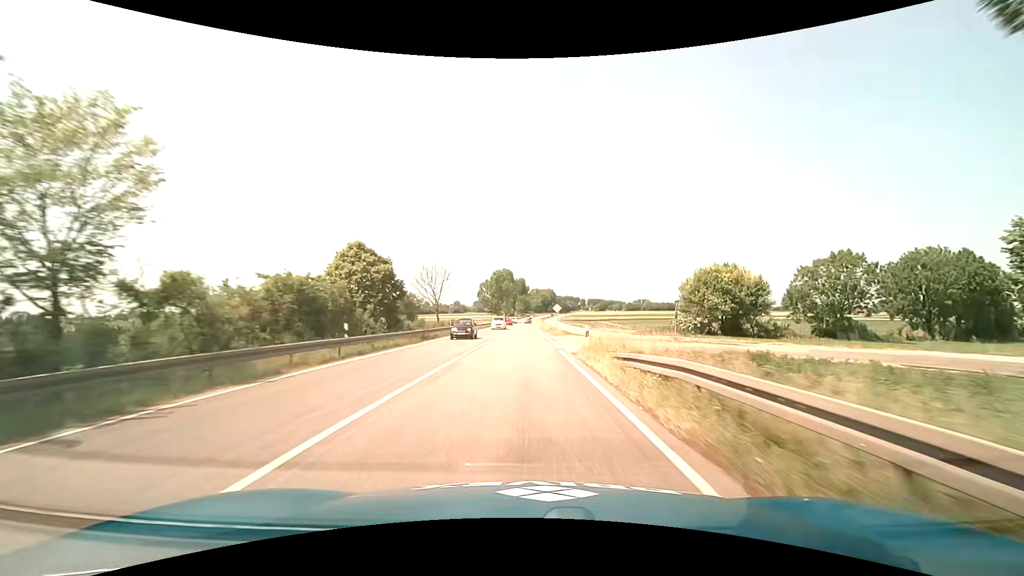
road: primary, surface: asphalt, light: Day
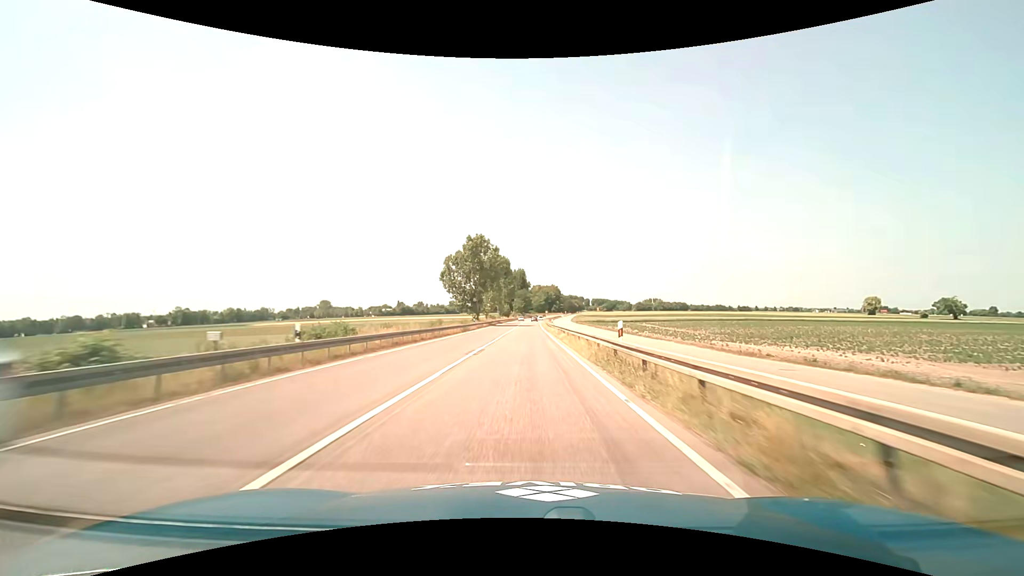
(+0.2, +63.6) m; 0°
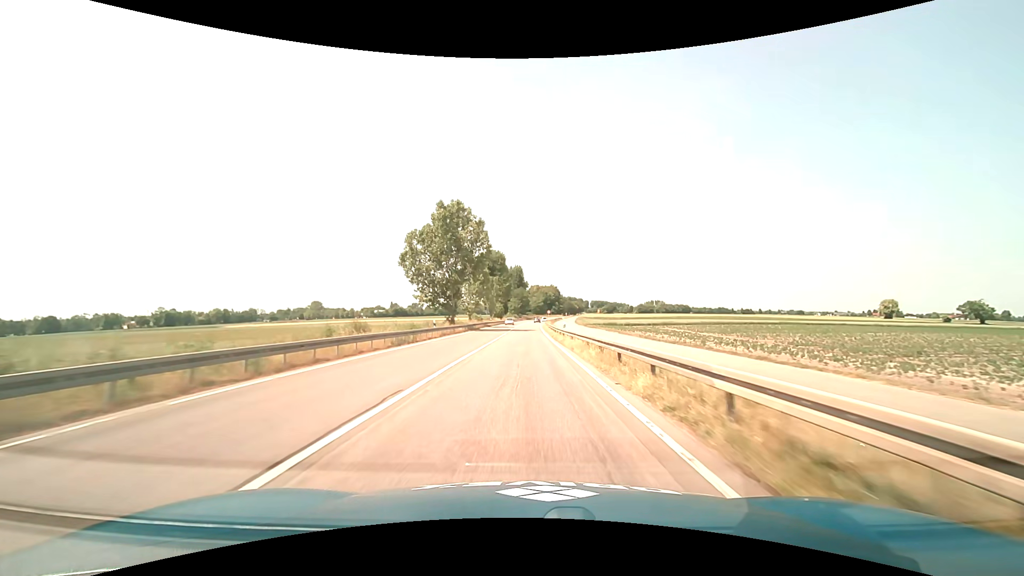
(+0.1, +25.2) m; 0°
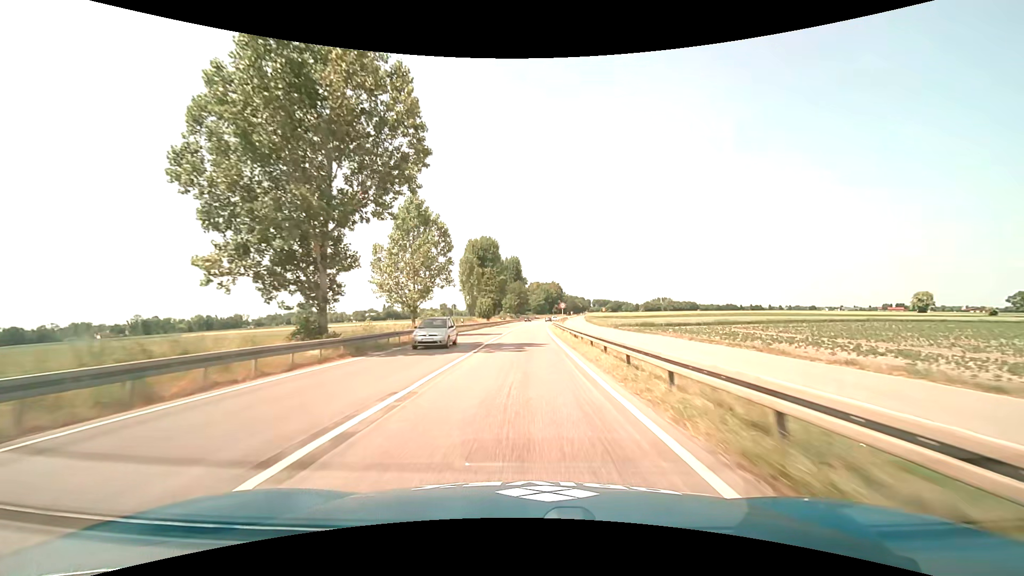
(+0.1, +37.6) m; 0°
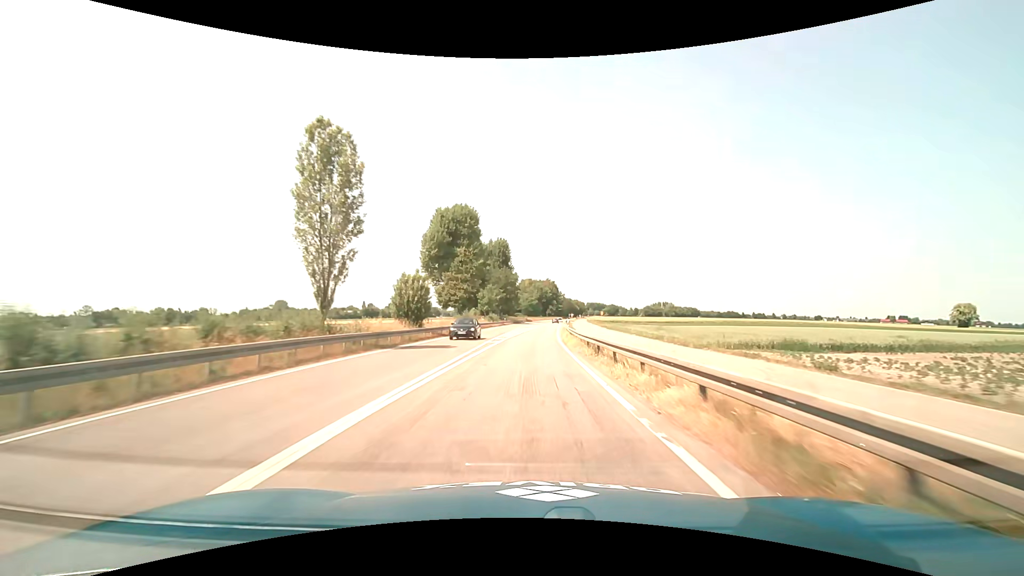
(+0.2, +50.0) m; +1°
(0, +10) (0, +20) (0, +30) (+1, +40) (+1, +50) (+2, +60) (+2, +70) (+3, +80) (+4, +90) (+5, +100) m
